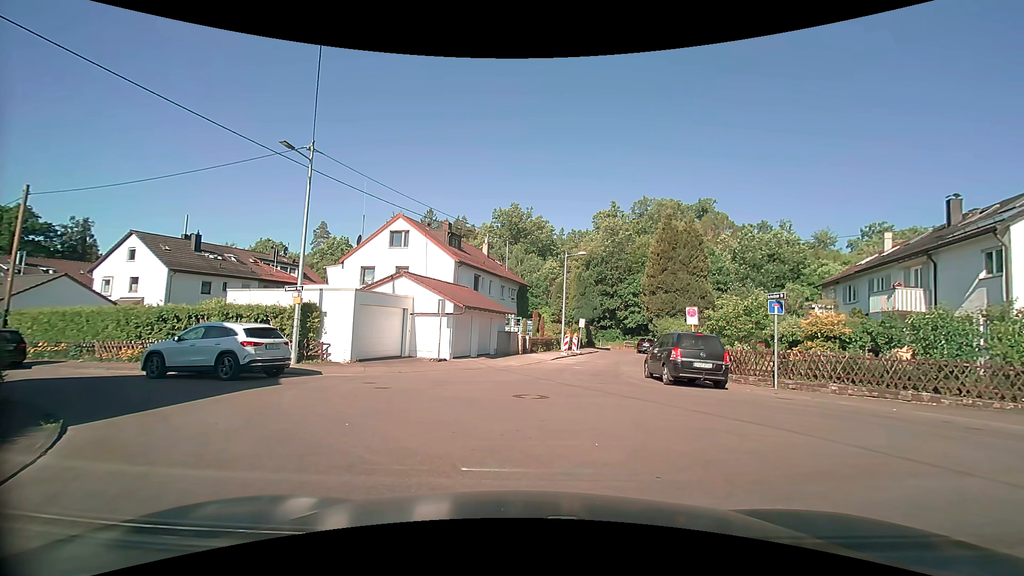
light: Day
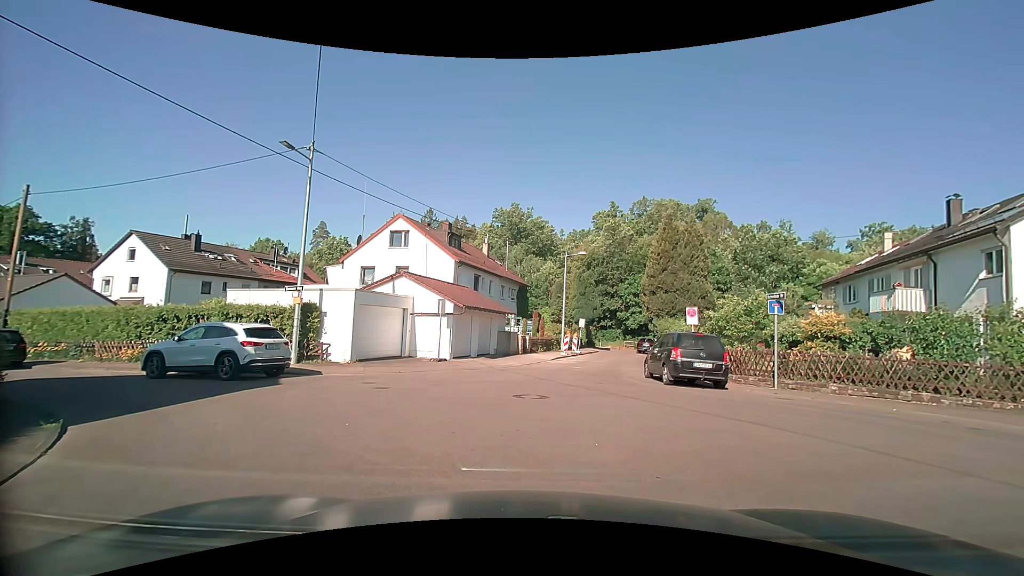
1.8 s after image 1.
(0.0, 0.0) m; 0°
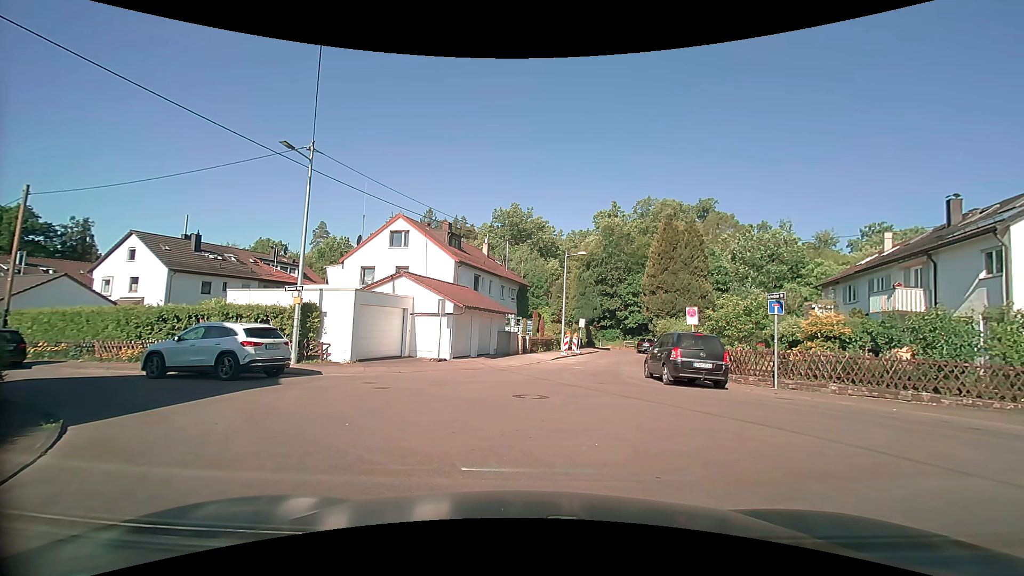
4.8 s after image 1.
(0.0, 0.0) m; 0°
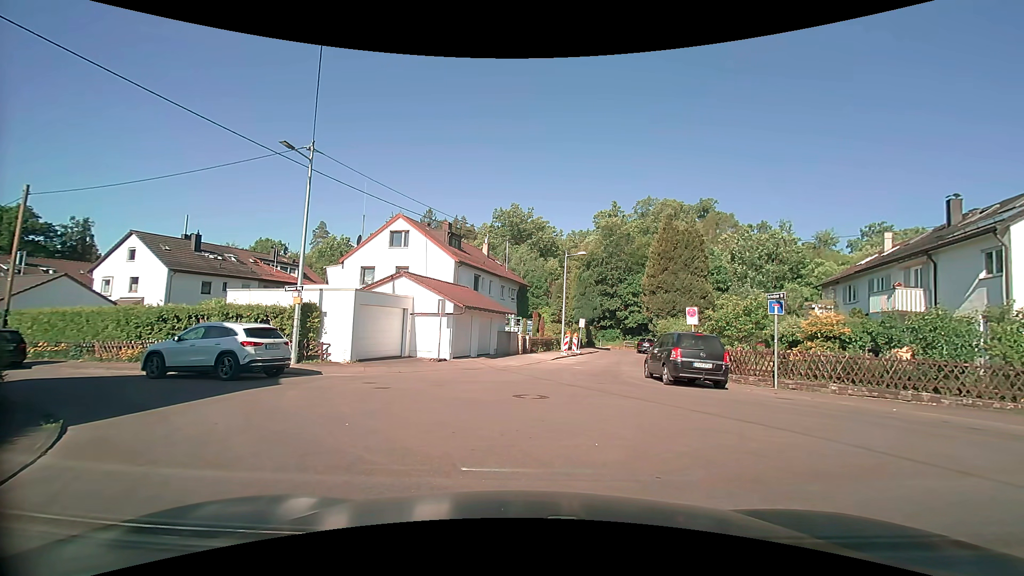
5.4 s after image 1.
(0.0, 0.0) m; 0°
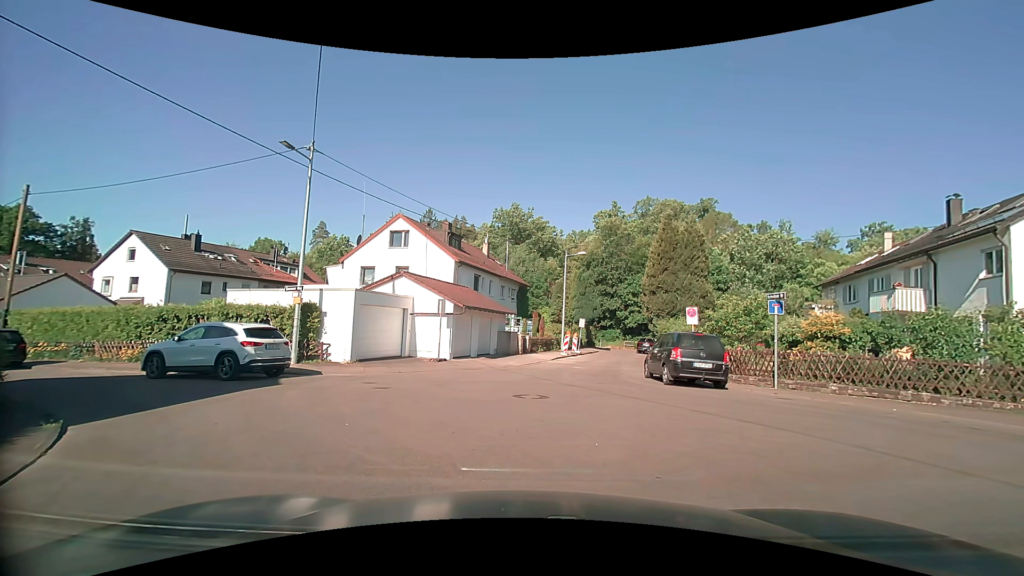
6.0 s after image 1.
(0.0, 0.0) m; 0°
